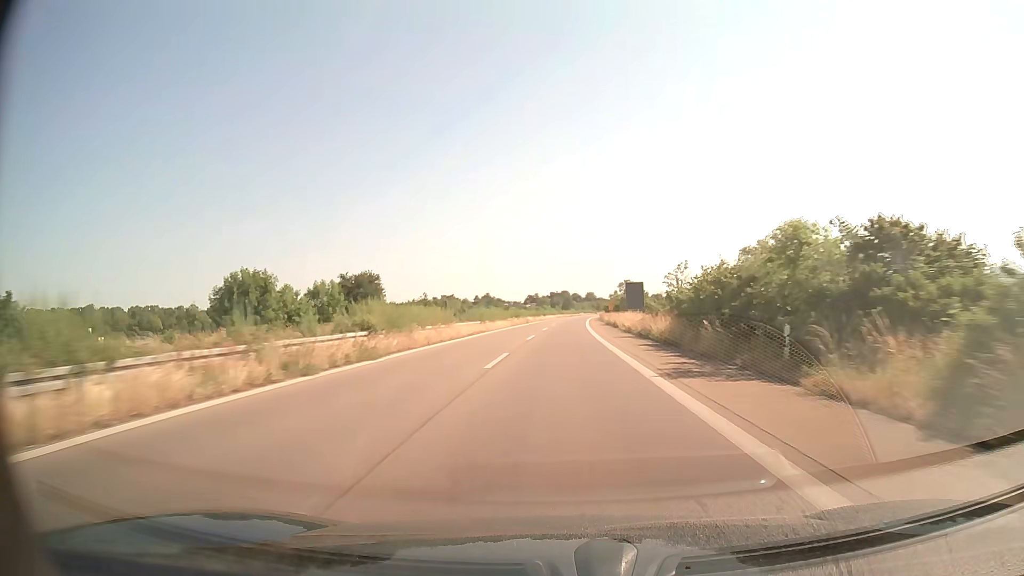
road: trunk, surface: asphalt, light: Day
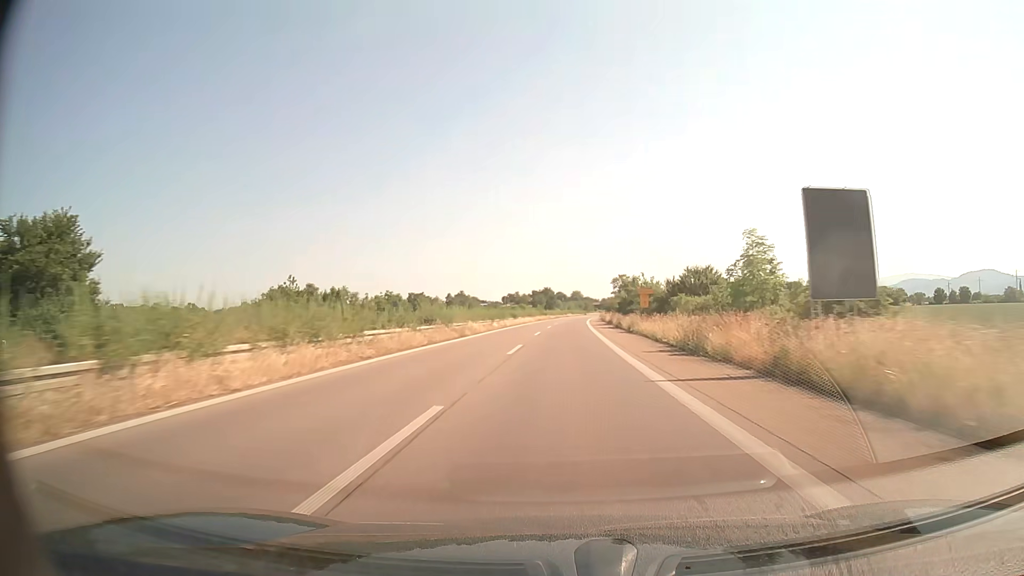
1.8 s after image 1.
(+0.6, +48.9) m; +1°
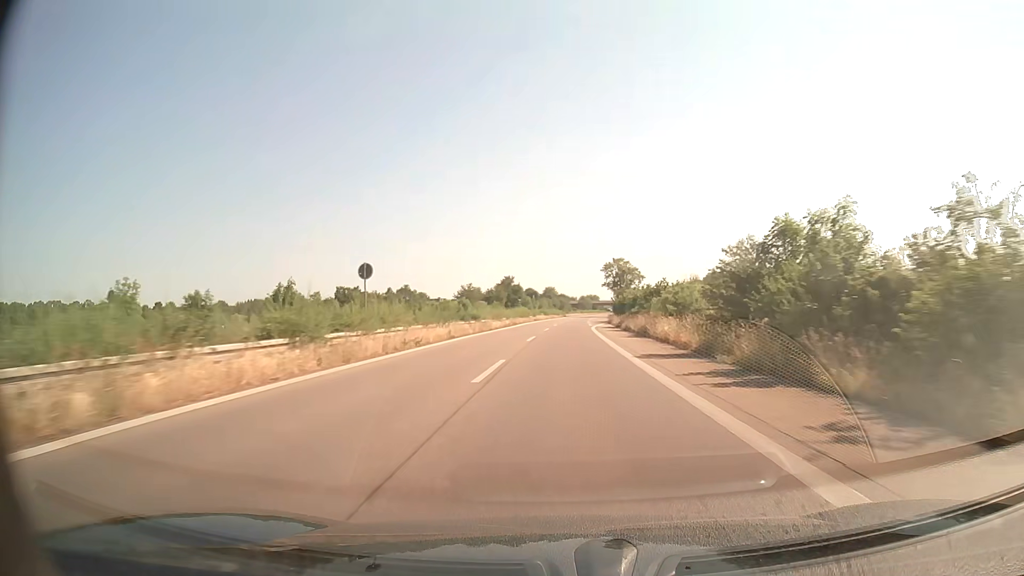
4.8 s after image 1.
(+1.6, +81.4) m; +2°
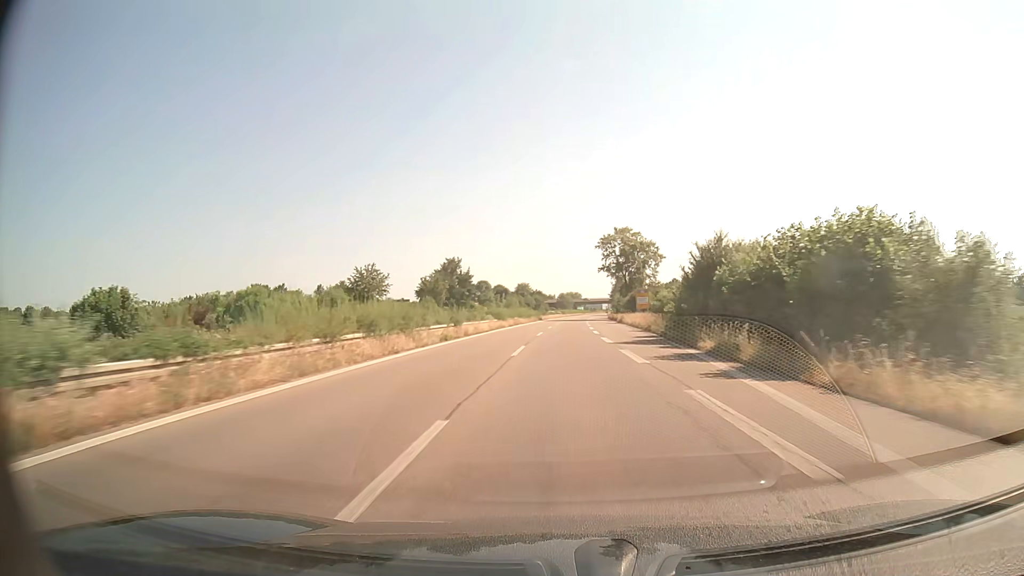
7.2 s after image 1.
(+1.1, +64.9) m; +2°
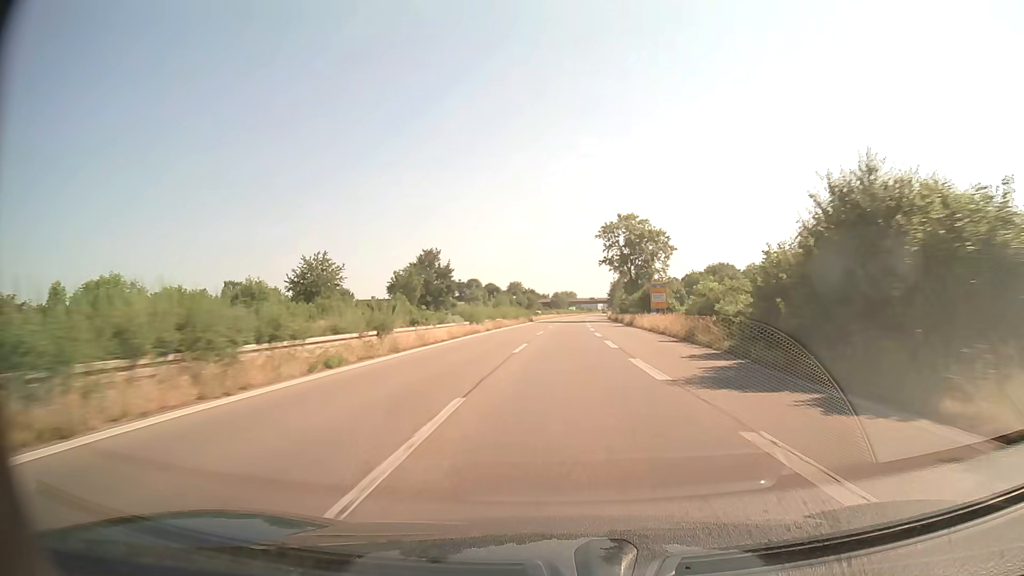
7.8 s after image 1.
(+0.1, +16.2) m; +1°
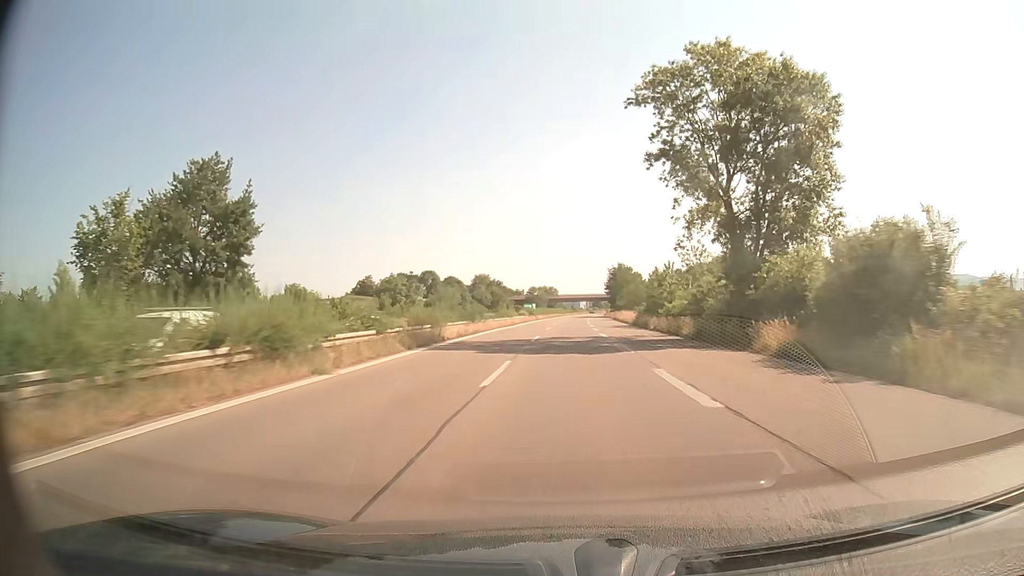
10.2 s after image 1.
(+0.9, +64.5) m; +2°
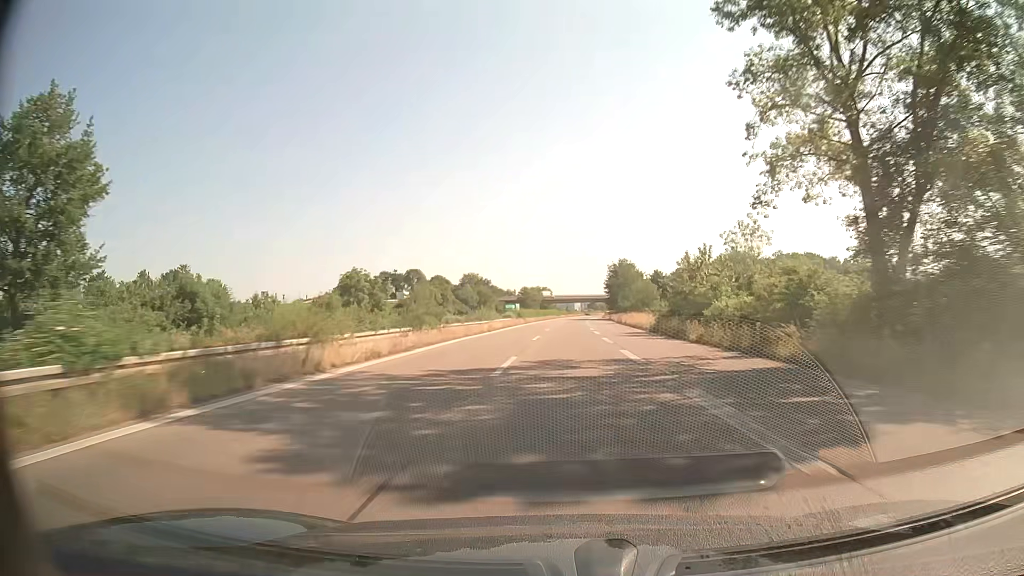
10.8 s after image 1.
(+0.1, +16.1) m; 0°
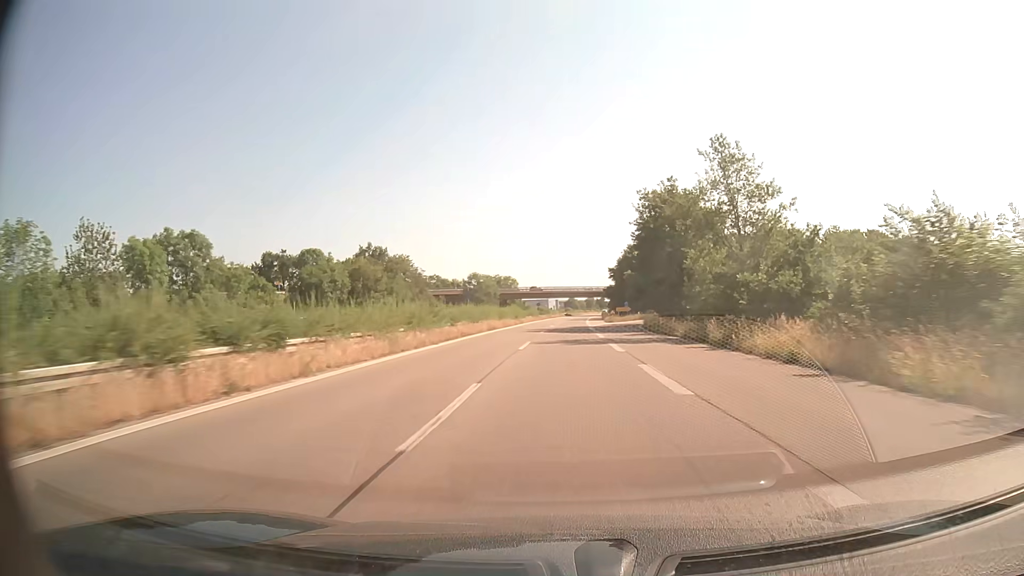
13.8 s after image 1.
(+1.6, +80.1) m; +2°
(0, +10) (0, +20) (0, +30) (0, +40) (+1, +50) (+1, +60) (+1, +70) (+2, +80) (+2, +90) (+3, +100) m
